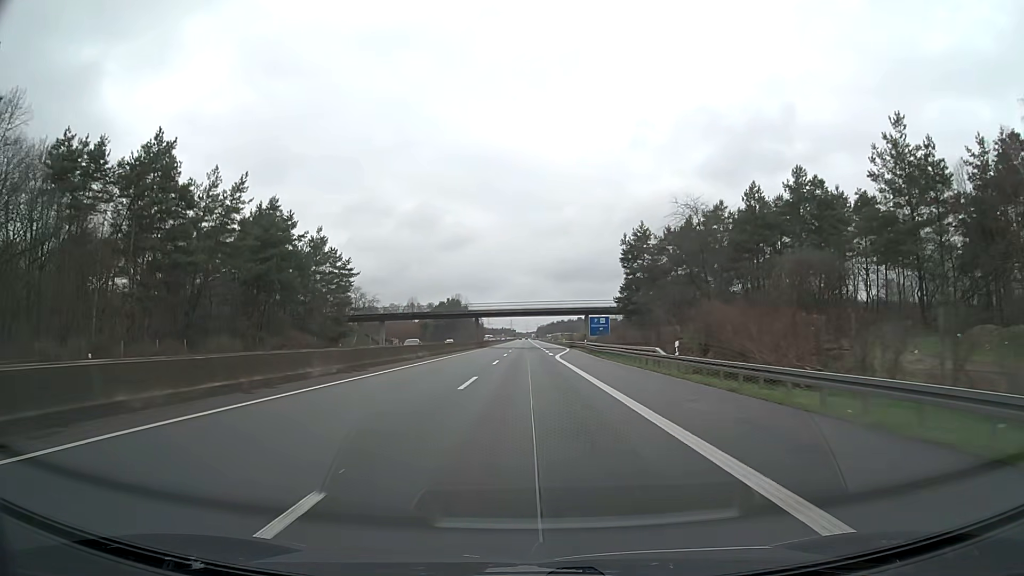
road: motorway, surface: asphalt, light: Day
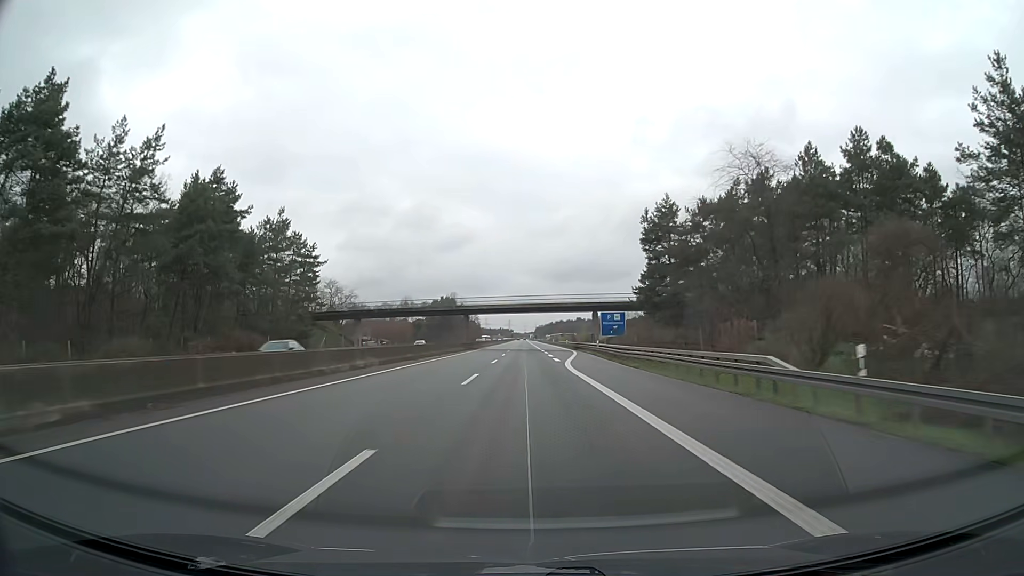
(0.0, +15.9) m; 0°
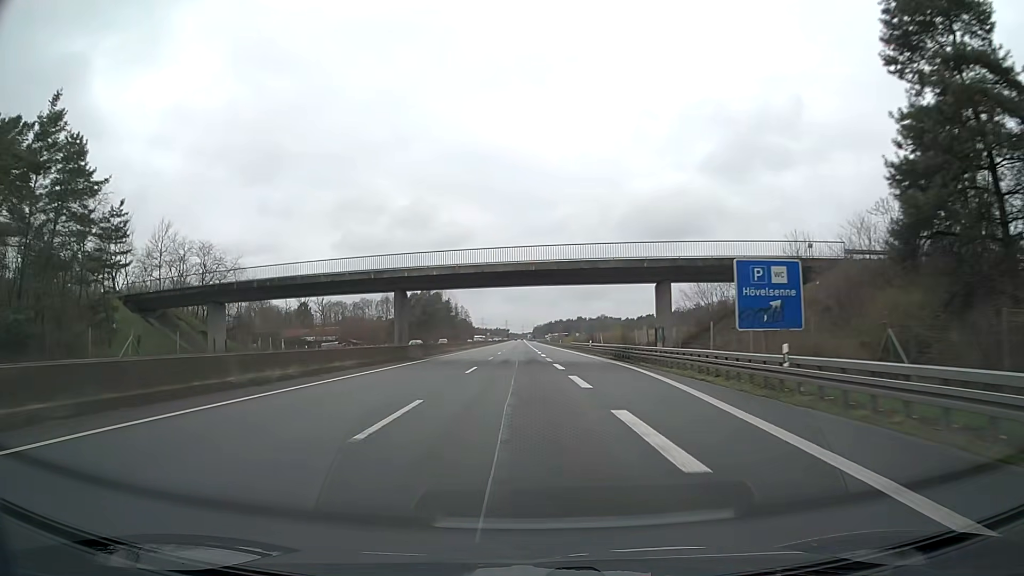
(+0.1, +47.3) m; 0°
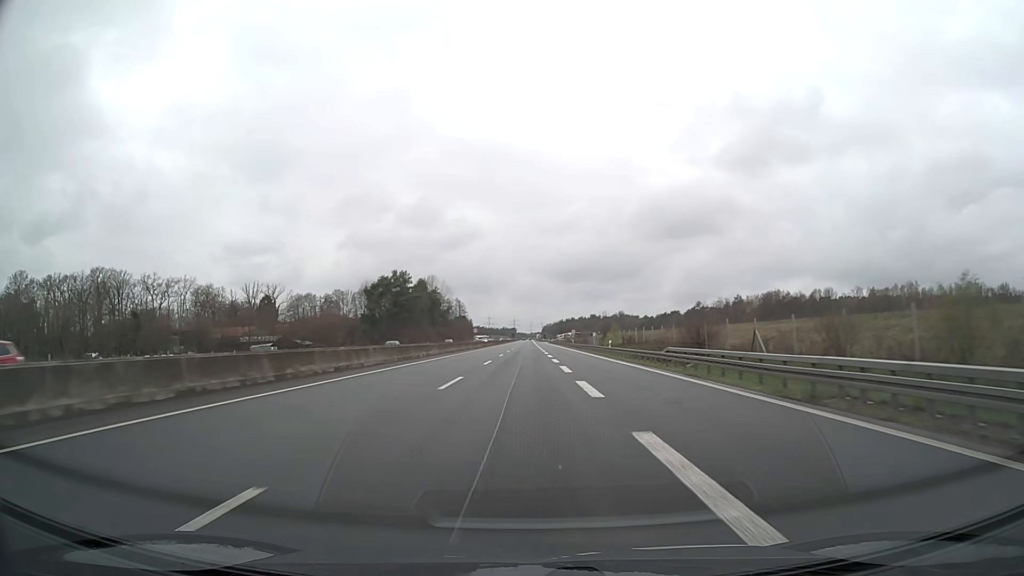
(-0.6, +63.2) m; -1°
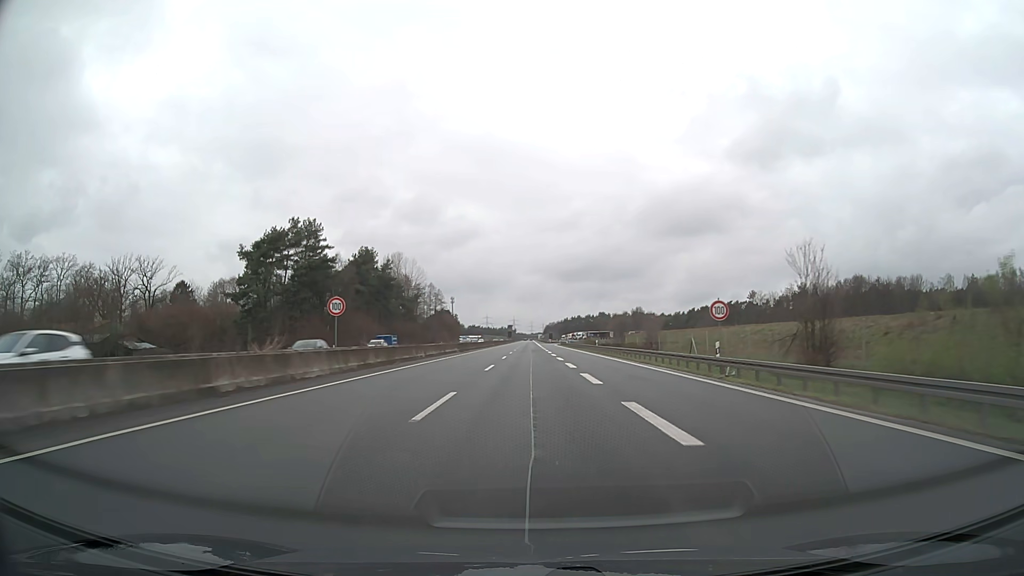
(-0.7, +79.0) m; 0°
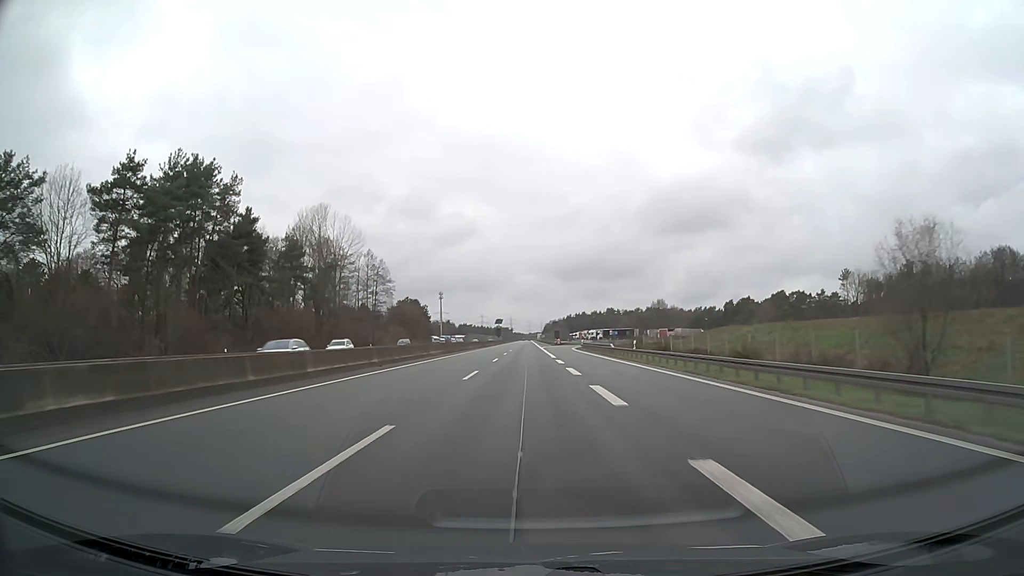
(+0.4, +78.9) m; 0°
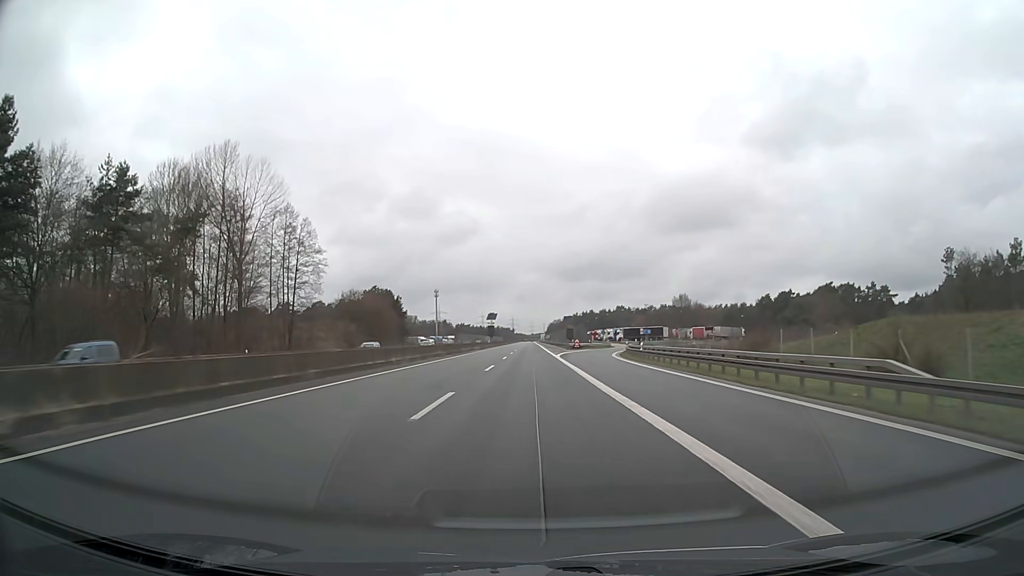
(-0.2, +47.4) m; 0°
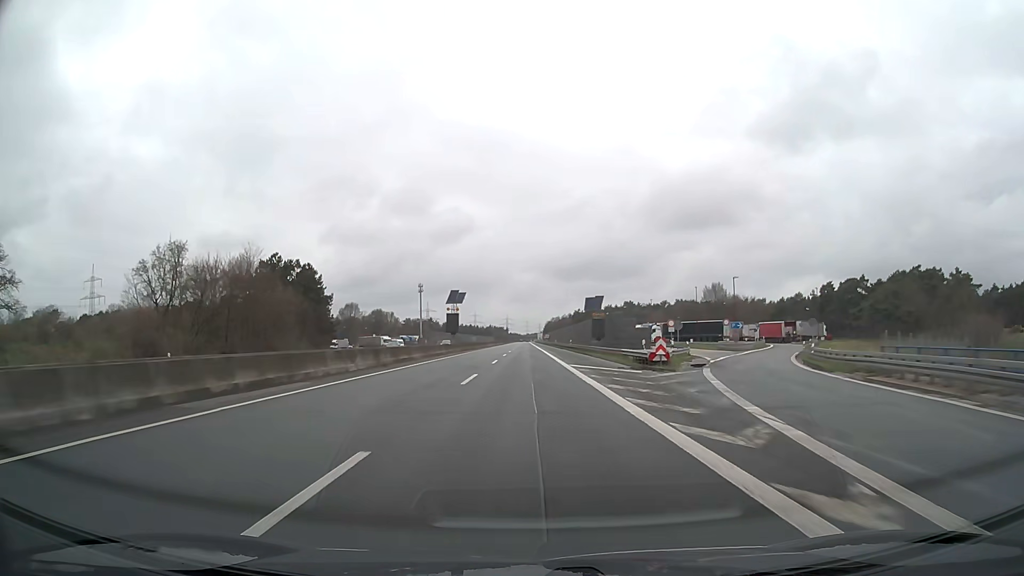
(+0.2, +63.2) m; 0°
(0, +10) (0, +20) (0, +30) (0, +40) (0, +50) (0, +60) (0, +70) (0, +80) (0, +90) (0, +100) m
